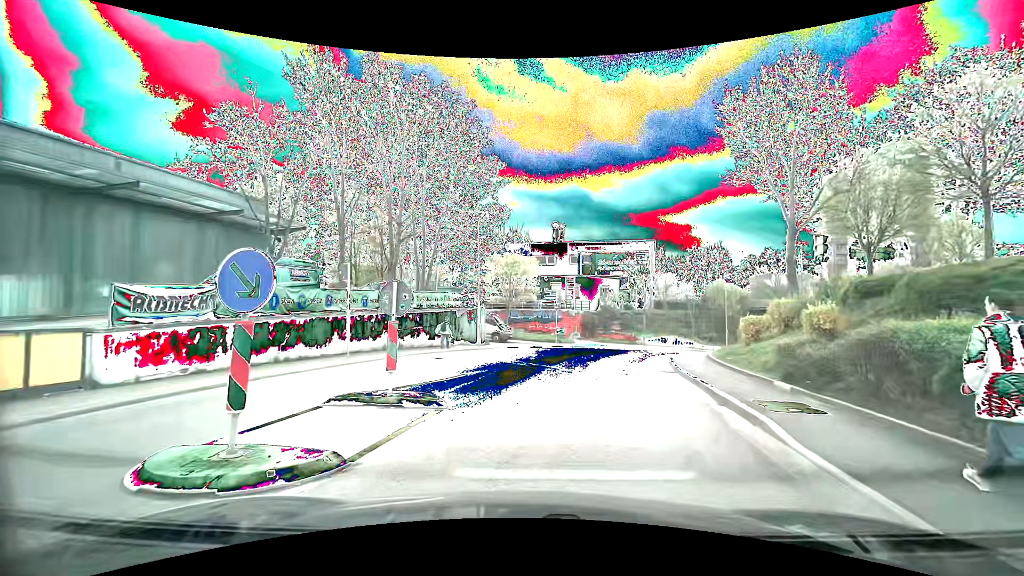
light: Day
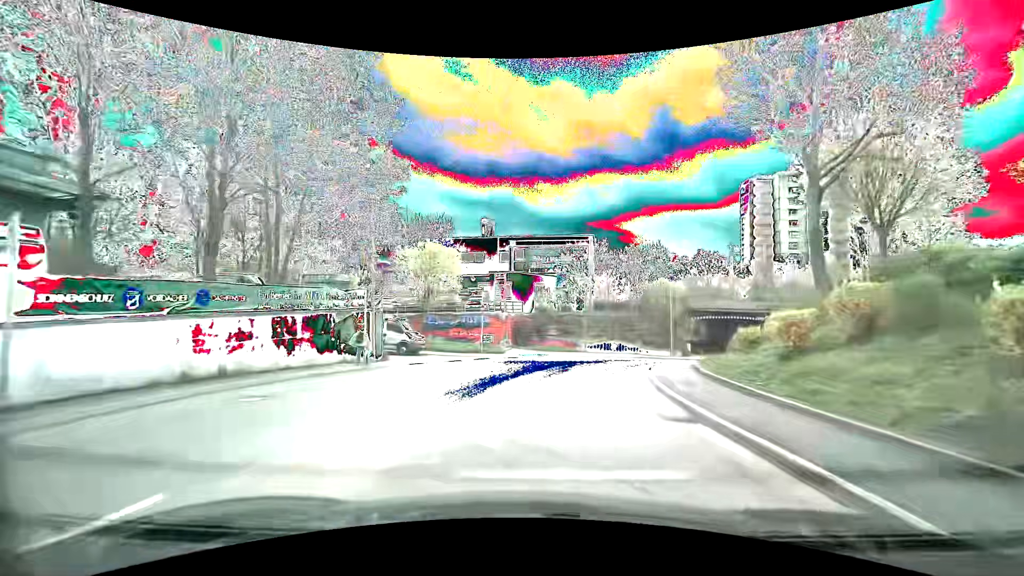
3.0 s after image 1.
(+1.2, +8.9) m; +11°
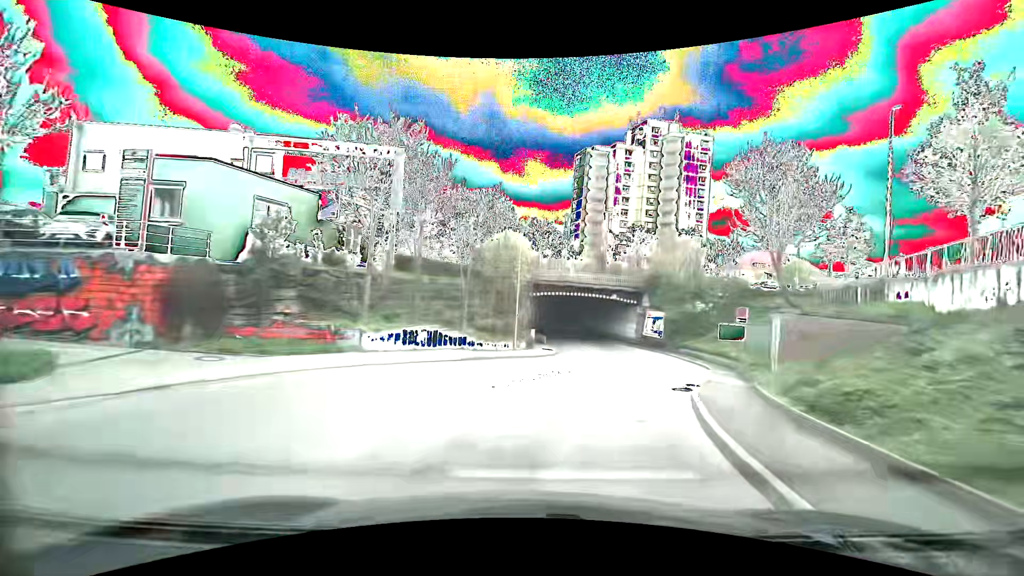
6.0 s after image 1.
(+3.4, +22.8) m; +20°
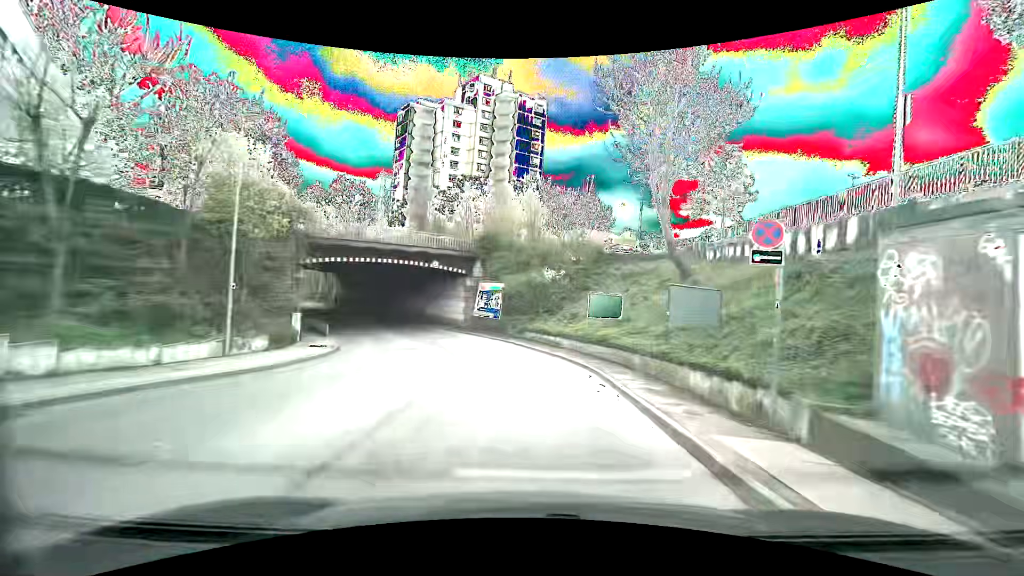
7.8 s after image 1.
(+2.8, +15.1) m; +20°
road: unclassified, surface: asphalt
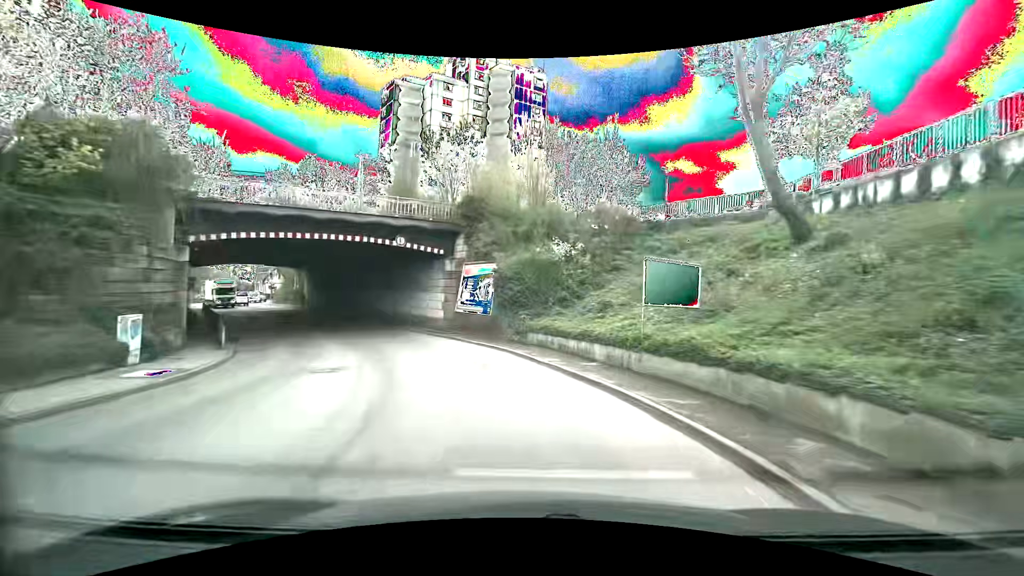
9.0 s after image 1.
(+0.1, +10.7) m; -1°
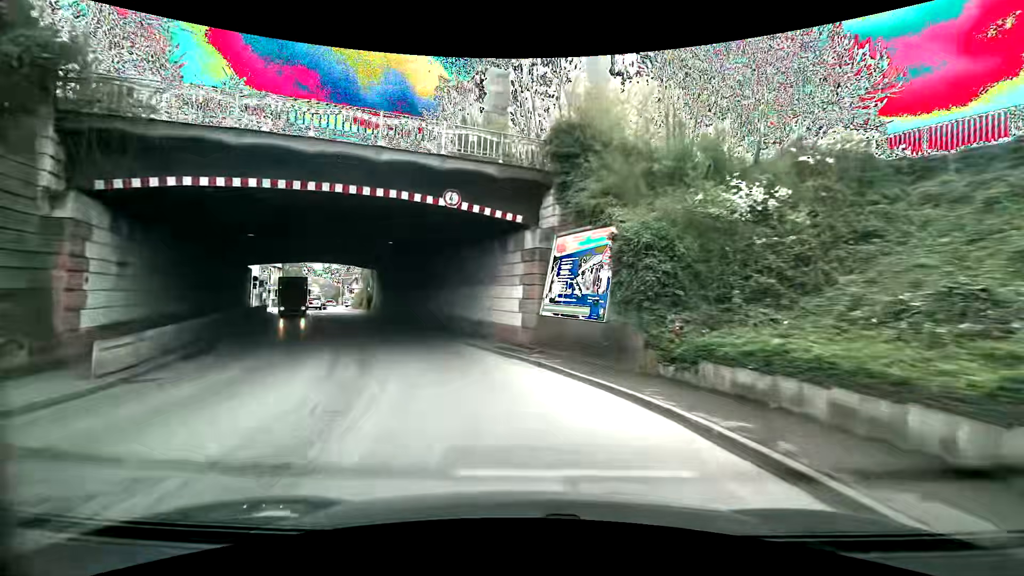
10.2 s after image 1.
(-1.0, +11.0) m; -11°
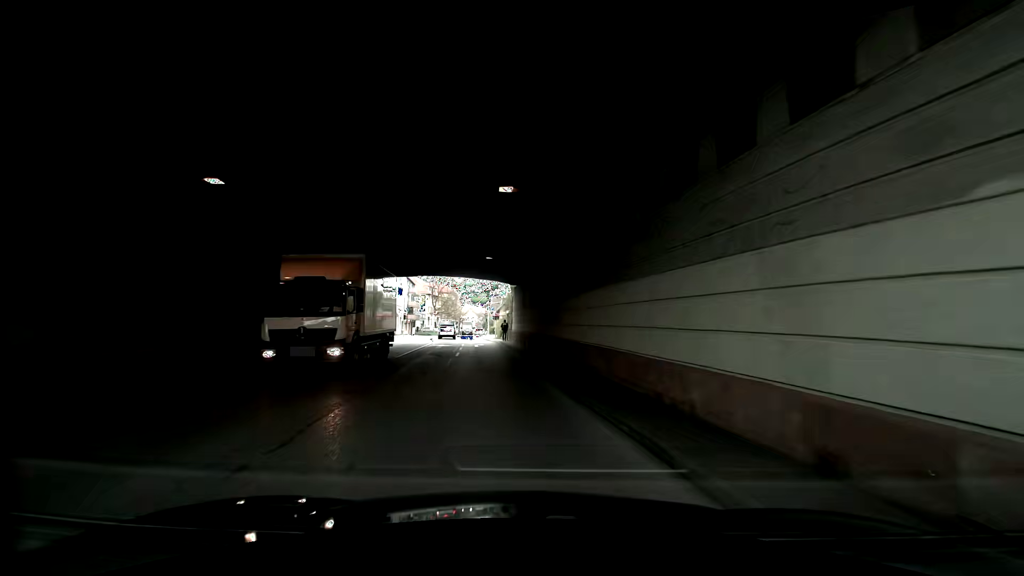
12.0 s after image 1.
(-3.0, +16.5) m; -20°
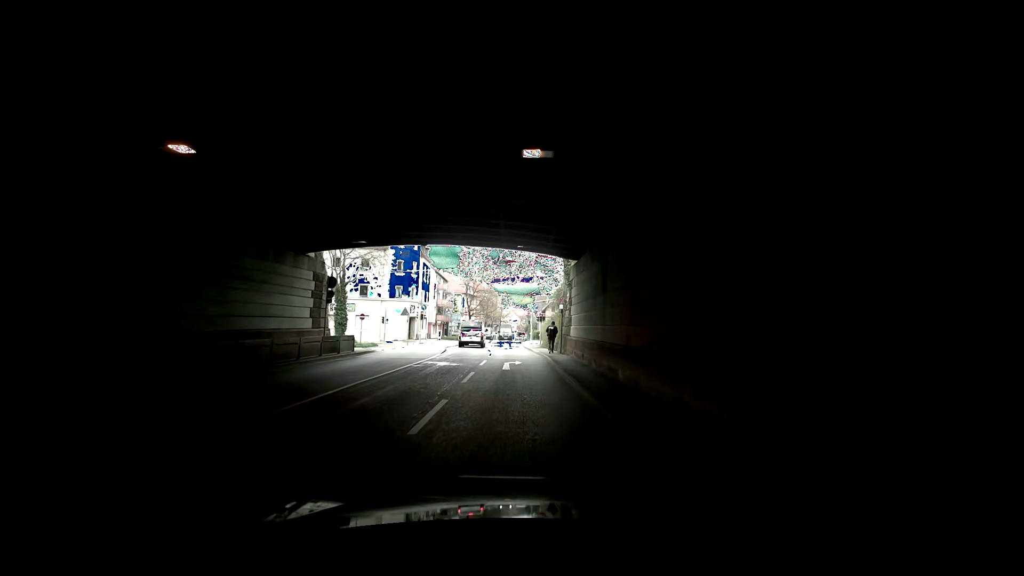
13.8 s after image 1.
(-0.3, +16.1) m; +3°
